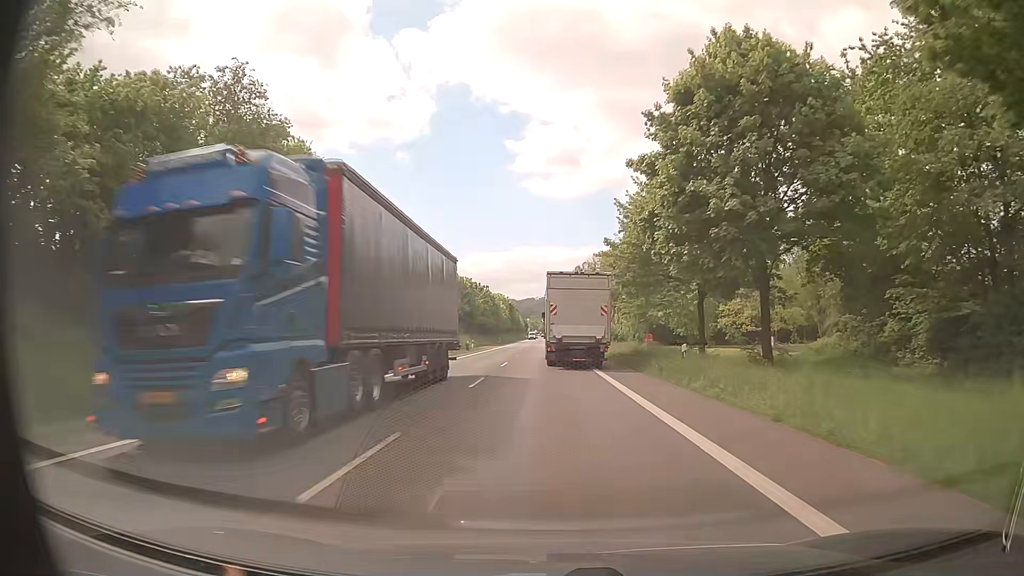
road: primary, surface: asphalt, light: Day
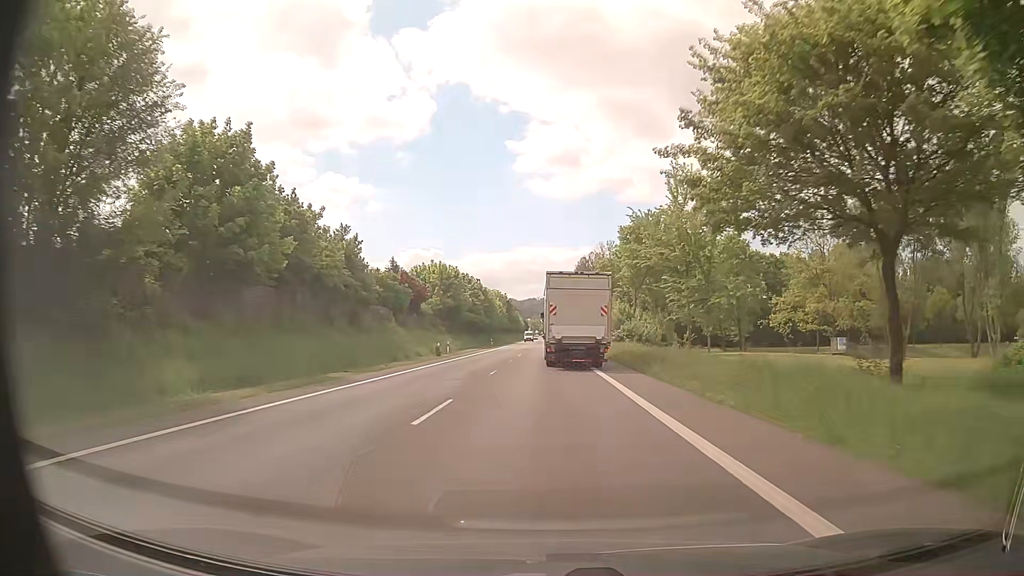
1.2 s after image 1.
(+0.1, +19.6) m; +1°
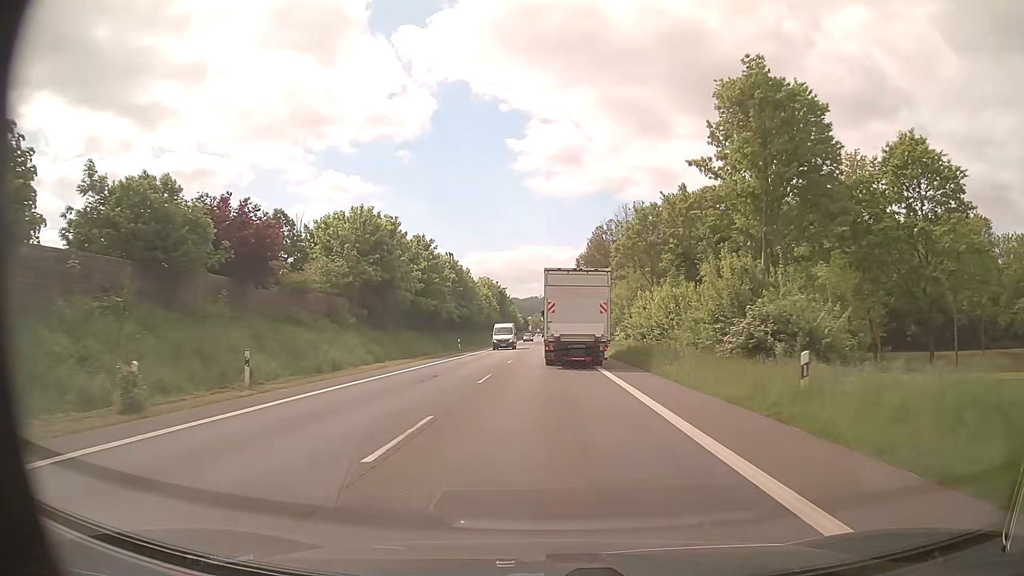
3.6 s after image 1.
(-0.3, +39.3) m; 0°
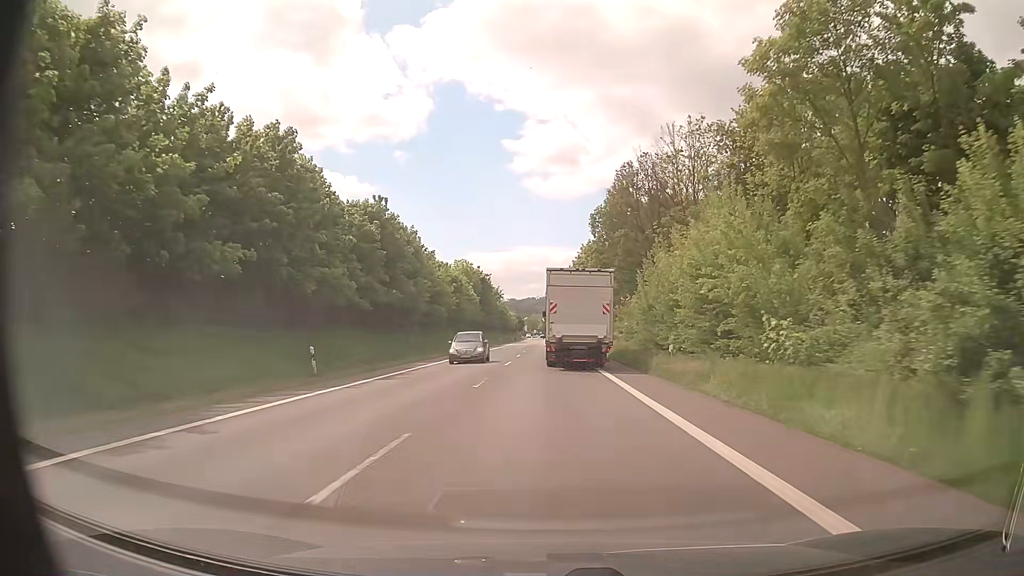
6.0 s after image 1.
(0.0, +39.2) m; 0°
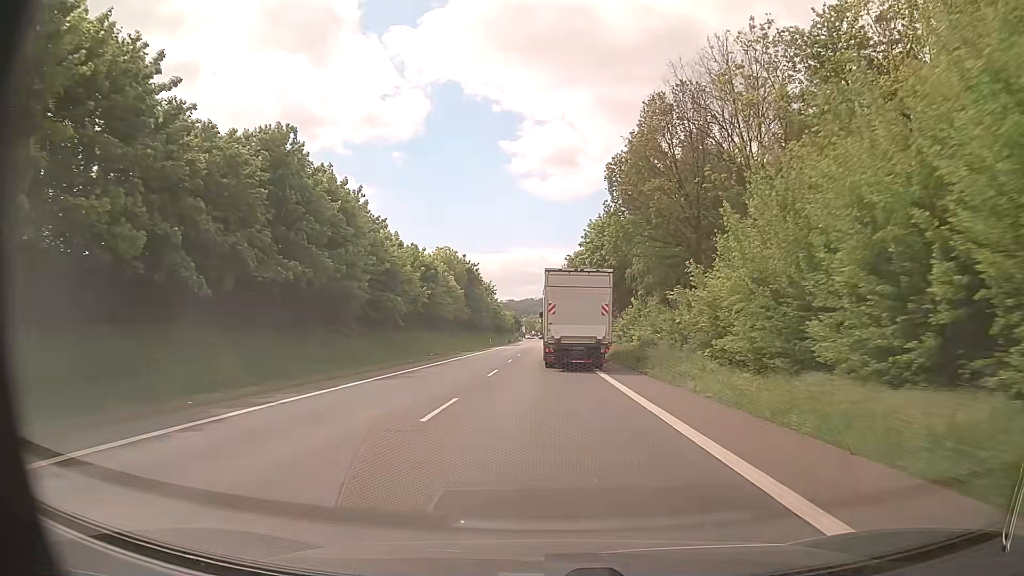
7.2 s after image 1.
(0.0, +19.6) m; 0°
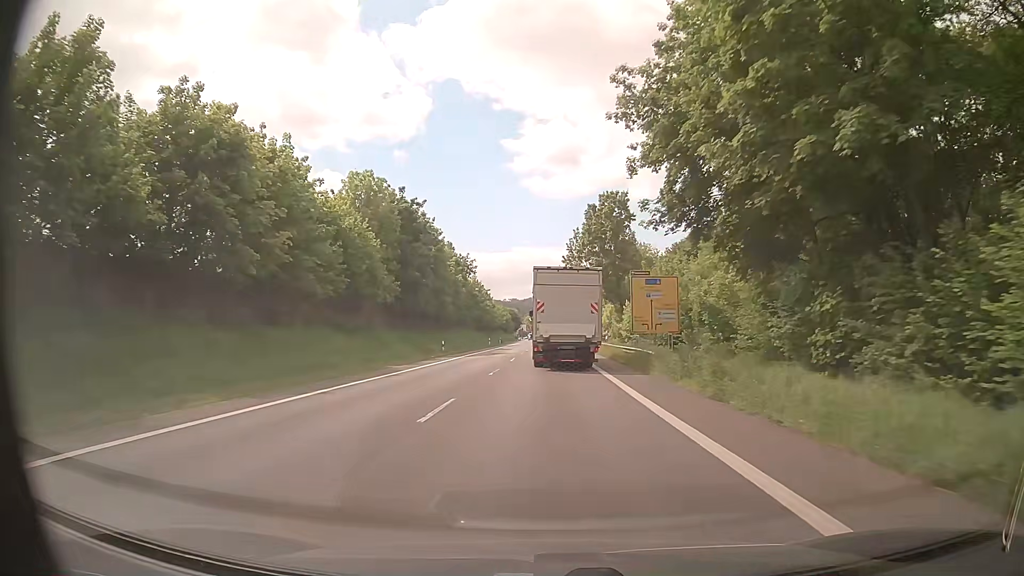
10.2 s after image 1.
(-0.1, +48.8) m; 0°
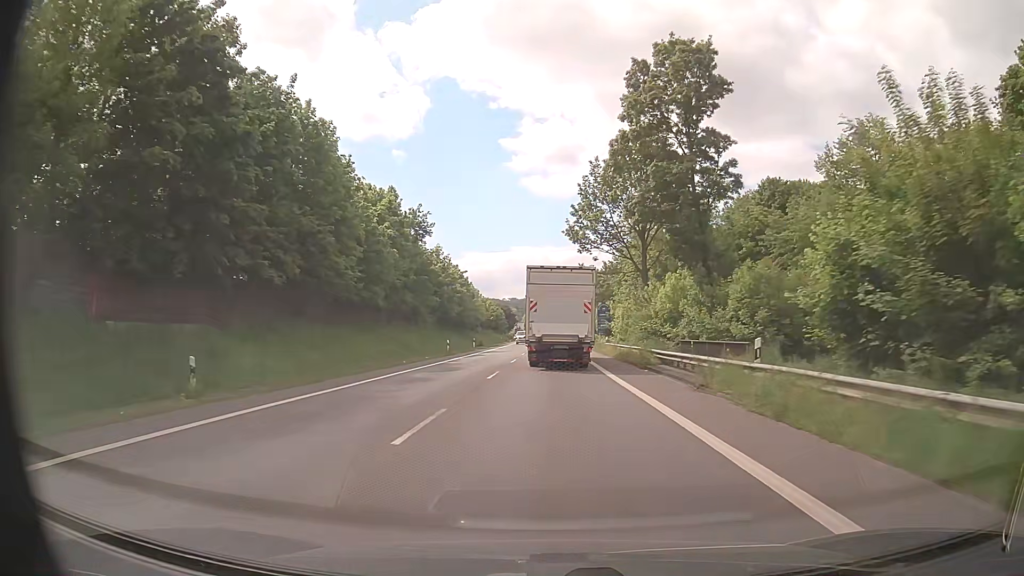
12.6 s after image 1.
(-0.2, +39.0) m; 0°
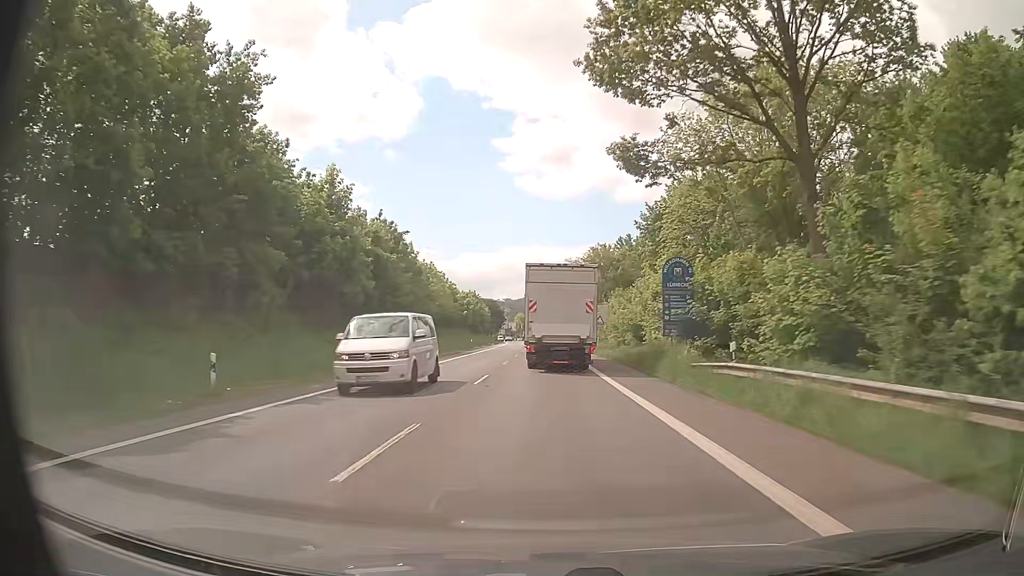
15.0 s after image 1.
(+0.1, +38.8) m; 0°
(0, +10) (0, +20) (0, +30) (0, +40) (0, +50) (0, +60) (0, +70) (0, +80) (0, +90) (+1, +100) m
